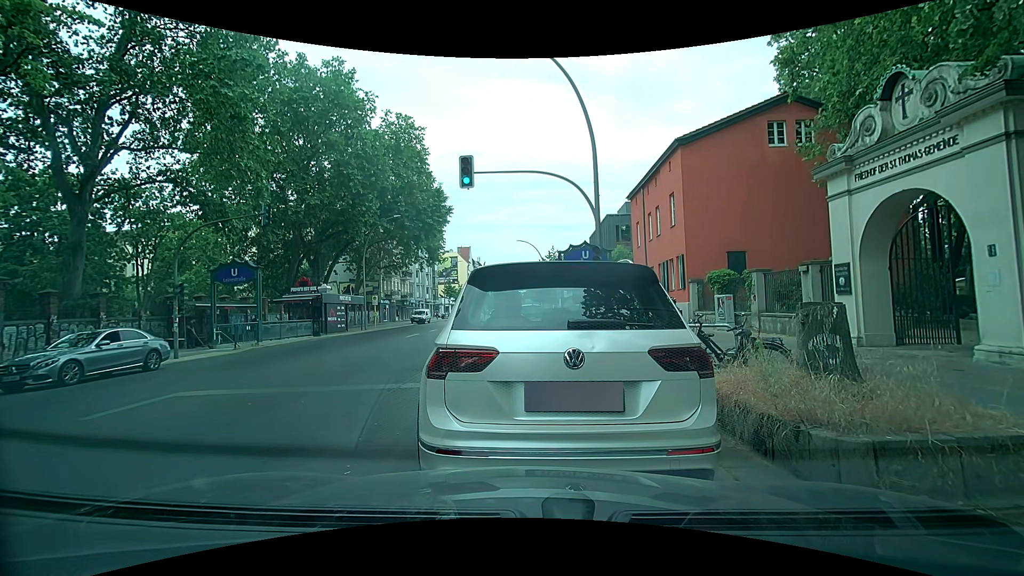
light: Day
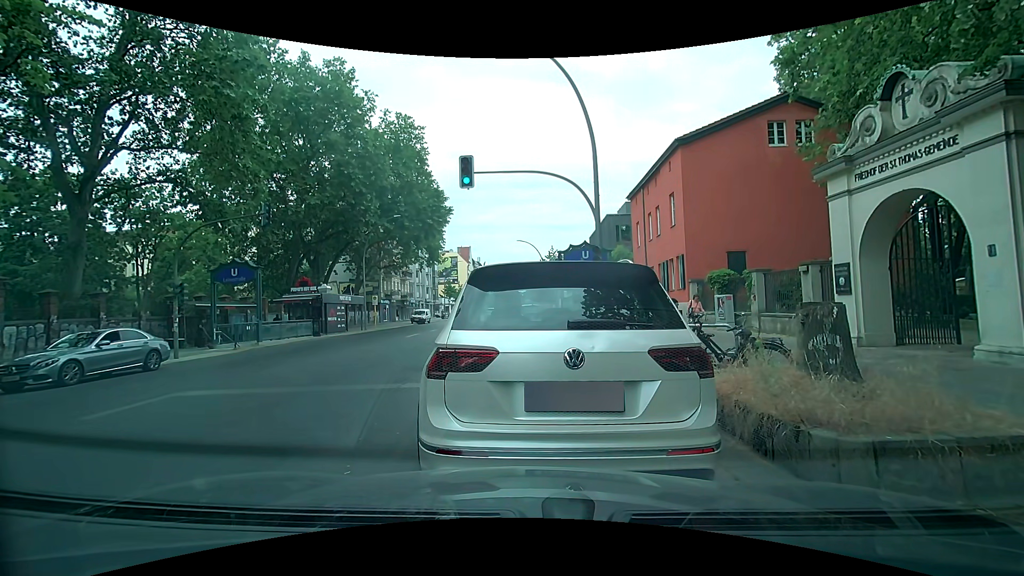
(0.0, 0.0) m; 0°
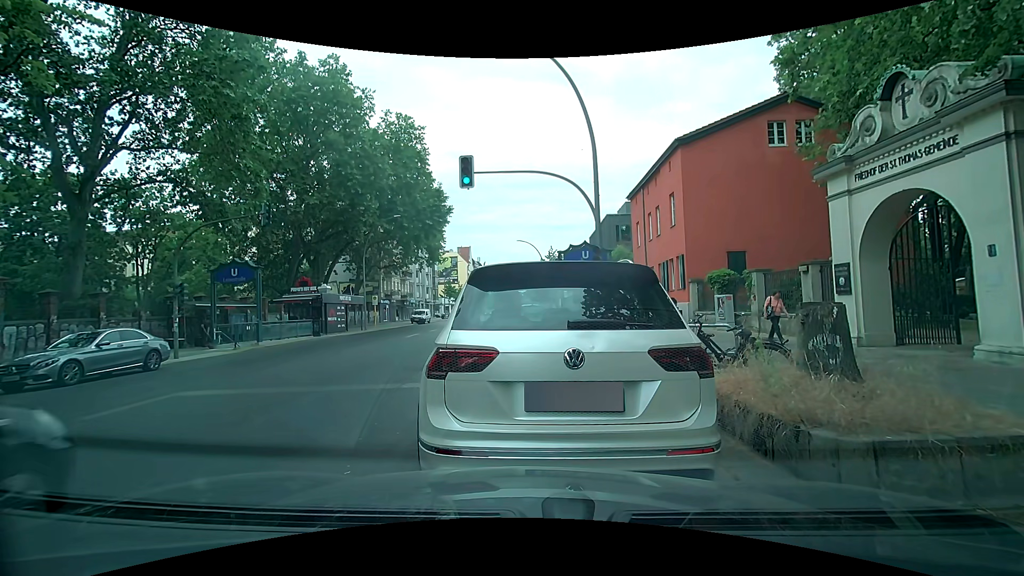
(0.0, 0.0) m; 0°
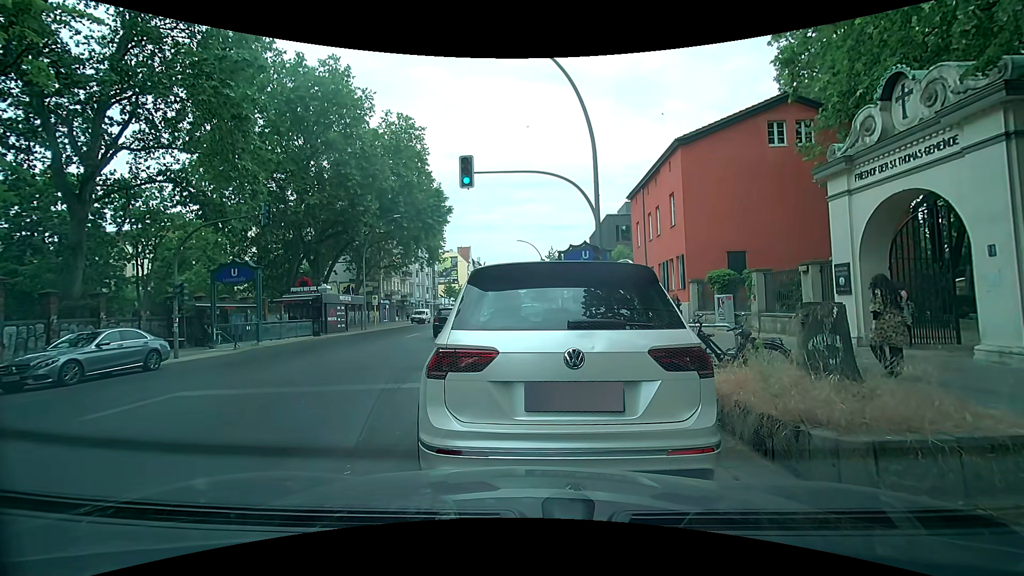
(0.0, 0.0) m; 0°
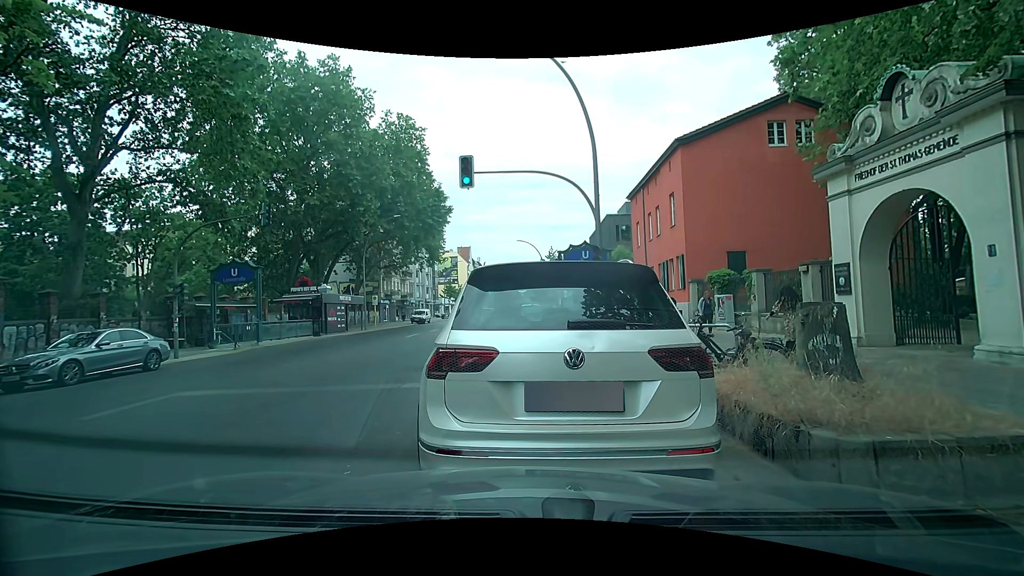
(0.0, 0.0) m; 0°
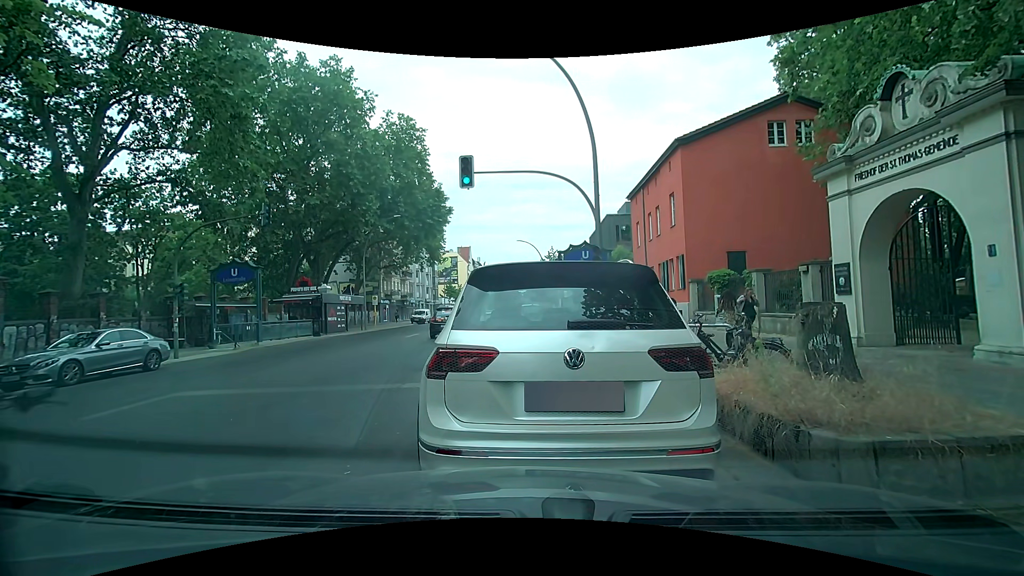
(0.0, 0.0) m; 0°
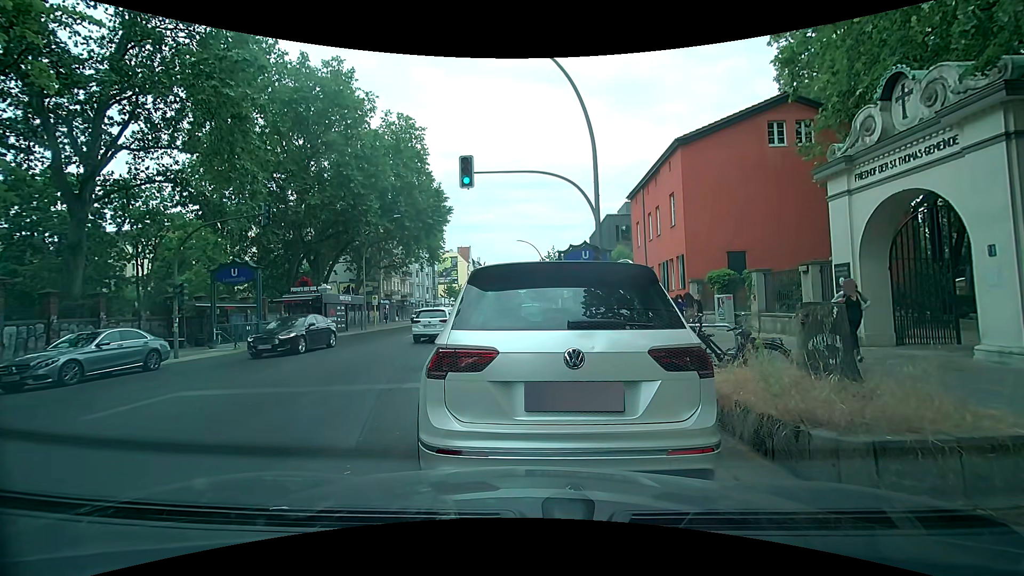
(0.0, 0.0) m; 0°
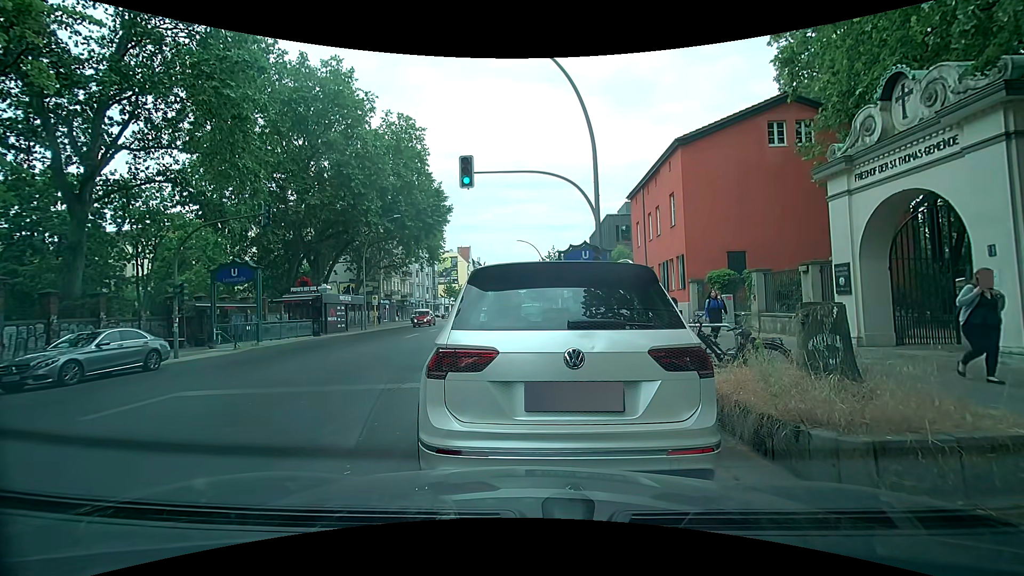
(0.0, 0.0) m; 0°
